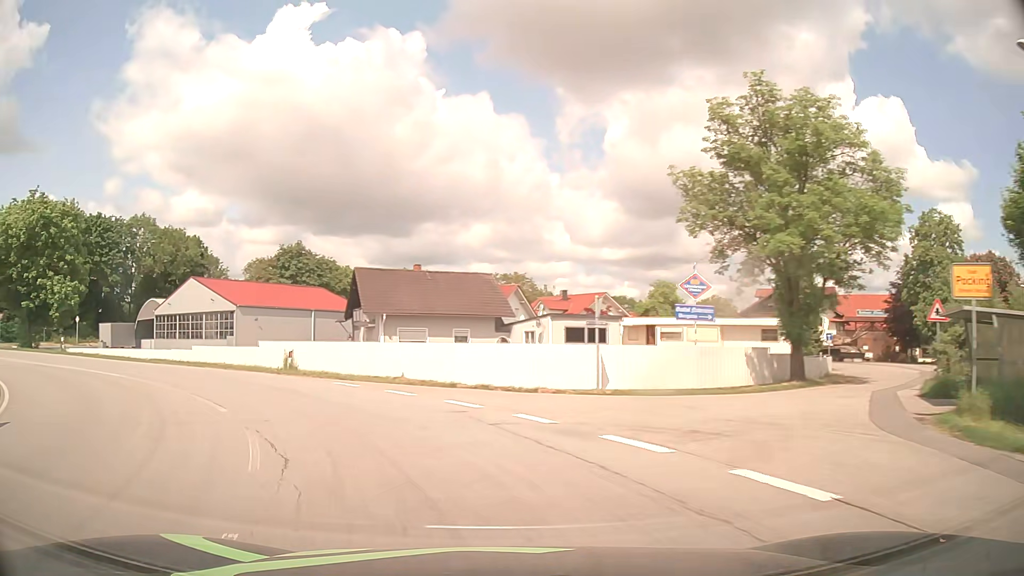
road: primary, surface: asphalt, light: Day
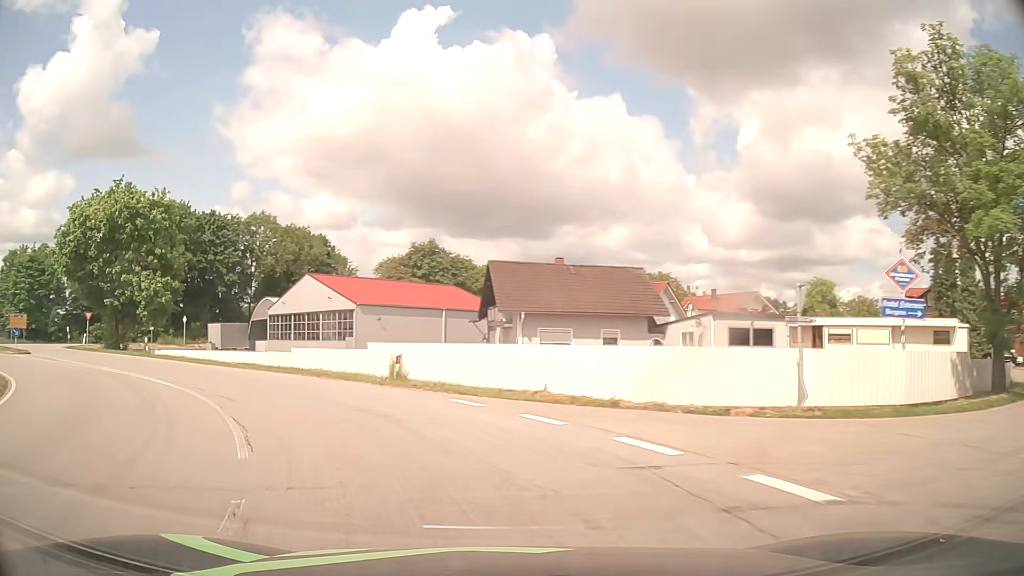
(-0.6, +5.4) m; -12°
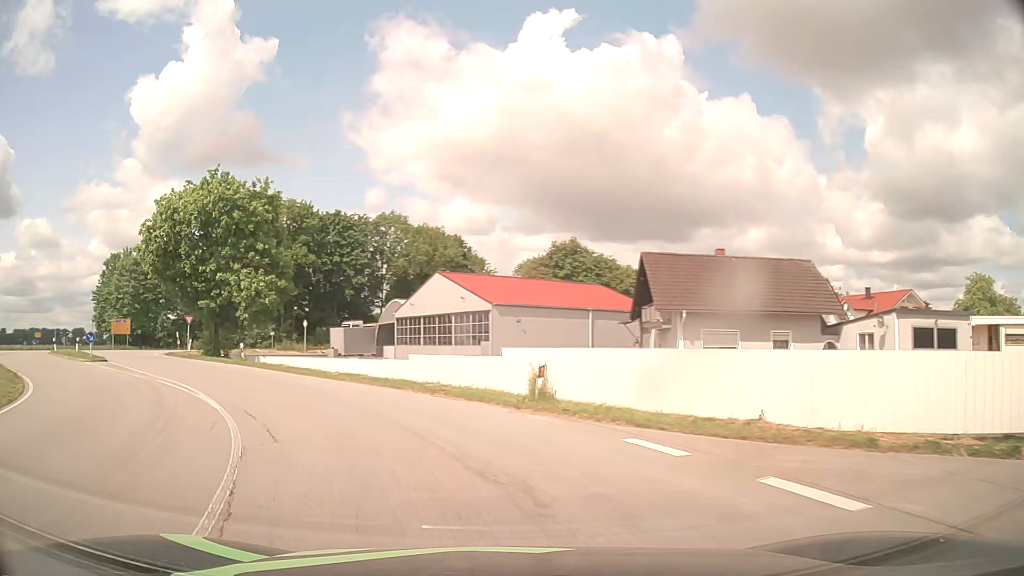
(-0.5, +5.5) m; -11°
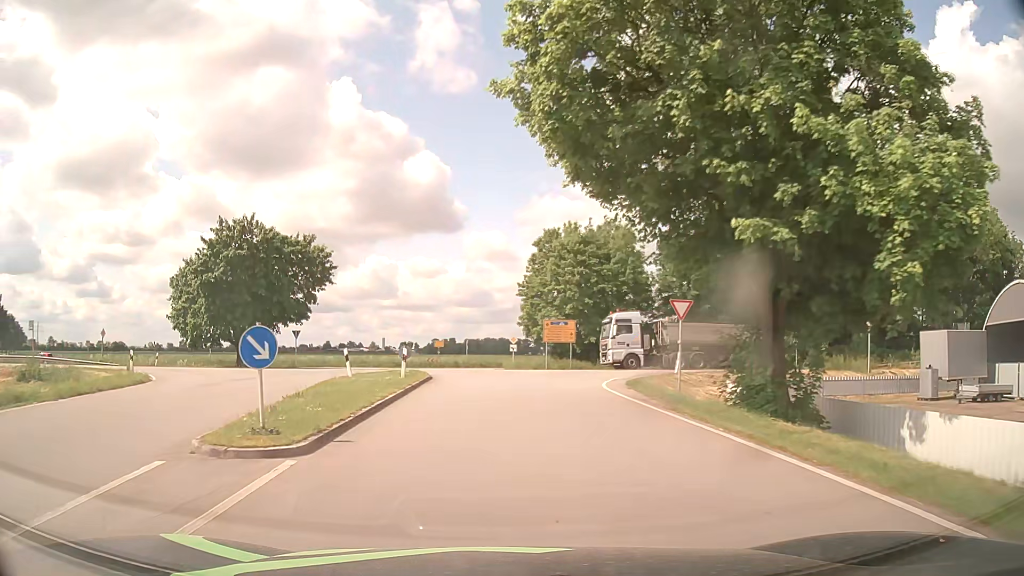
(-13.5, +26.4) m; -42°
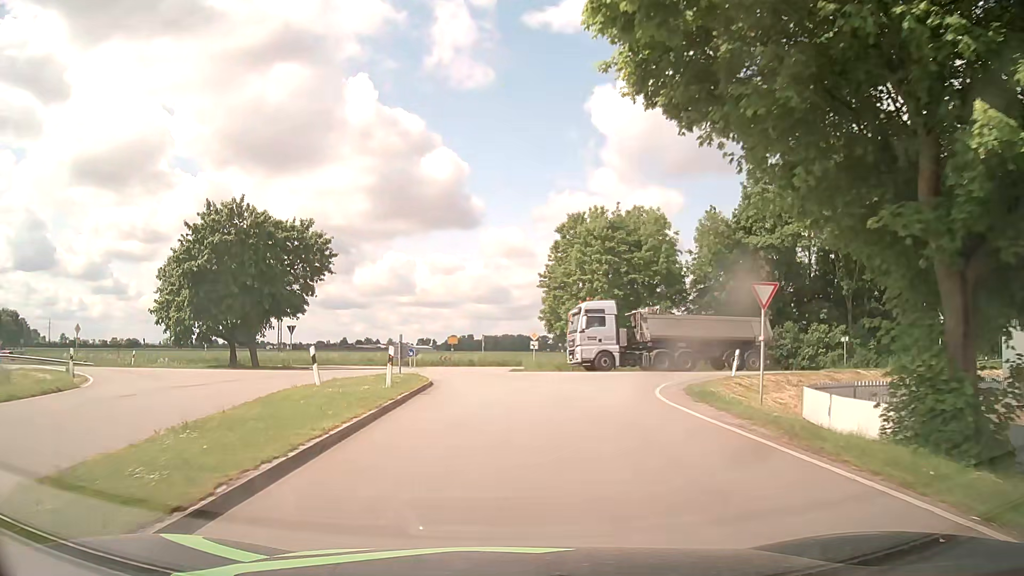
(-0.1, +6.2) m; -2°
